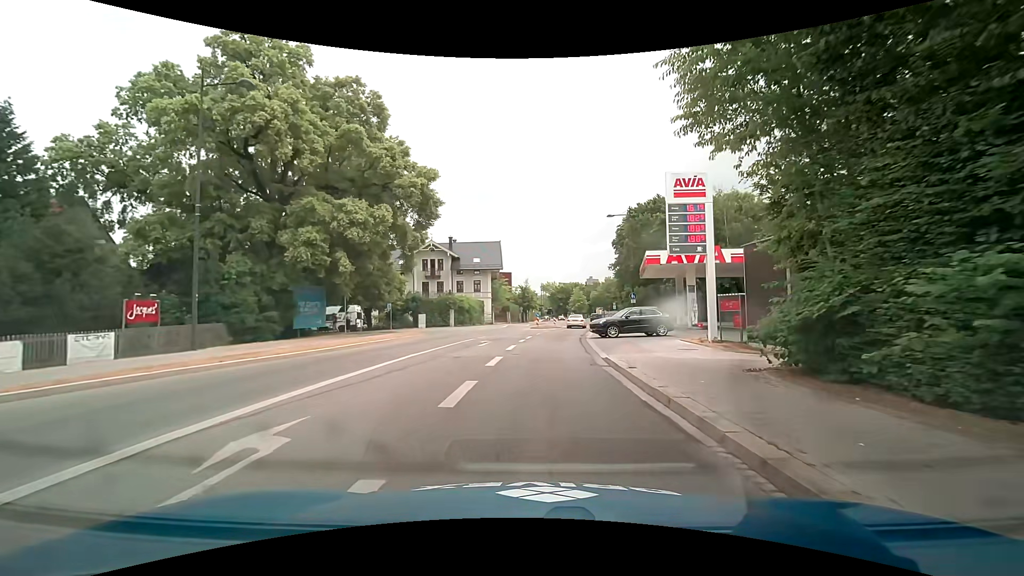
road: secondary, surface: asphalt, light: Day
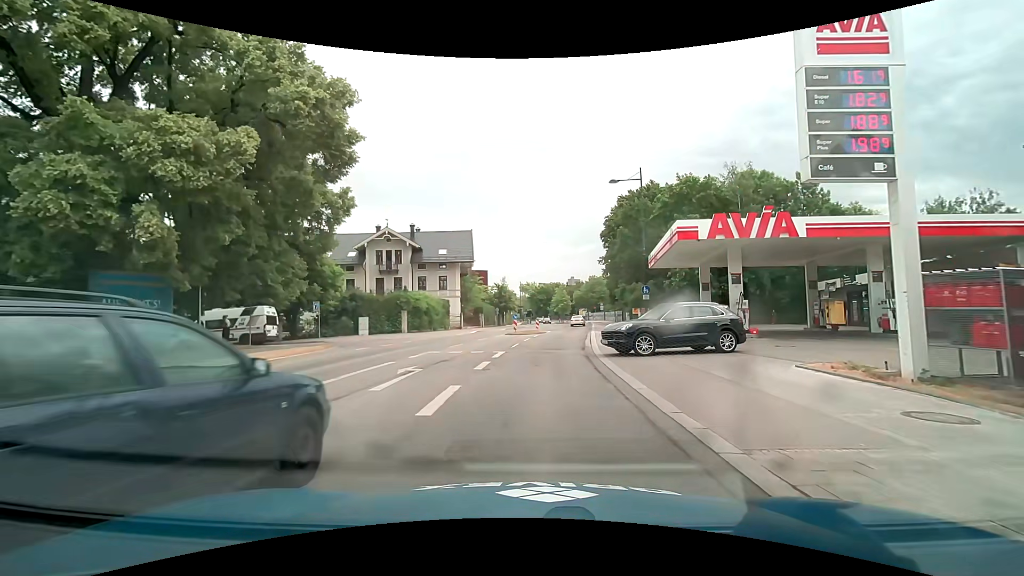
(+0.3, +12.1) m; +3°
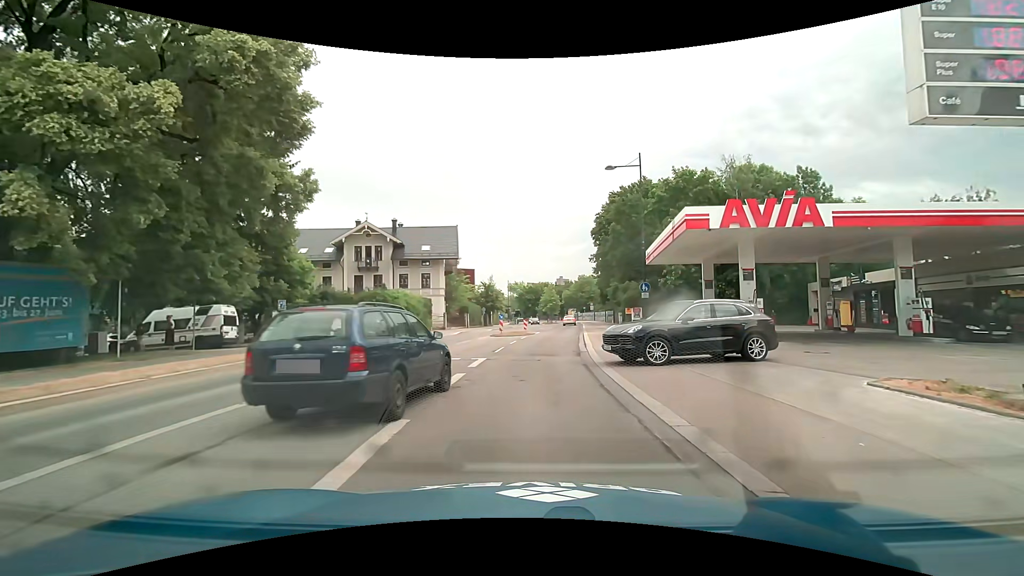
(0.0, +3.1) m; +1°
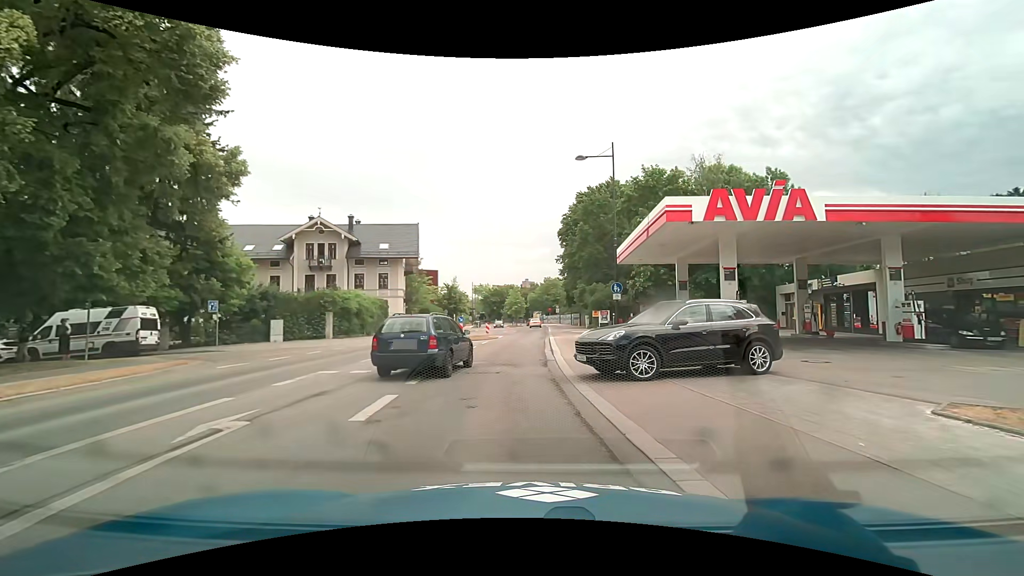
(+0.1, +2.7) m; +4°
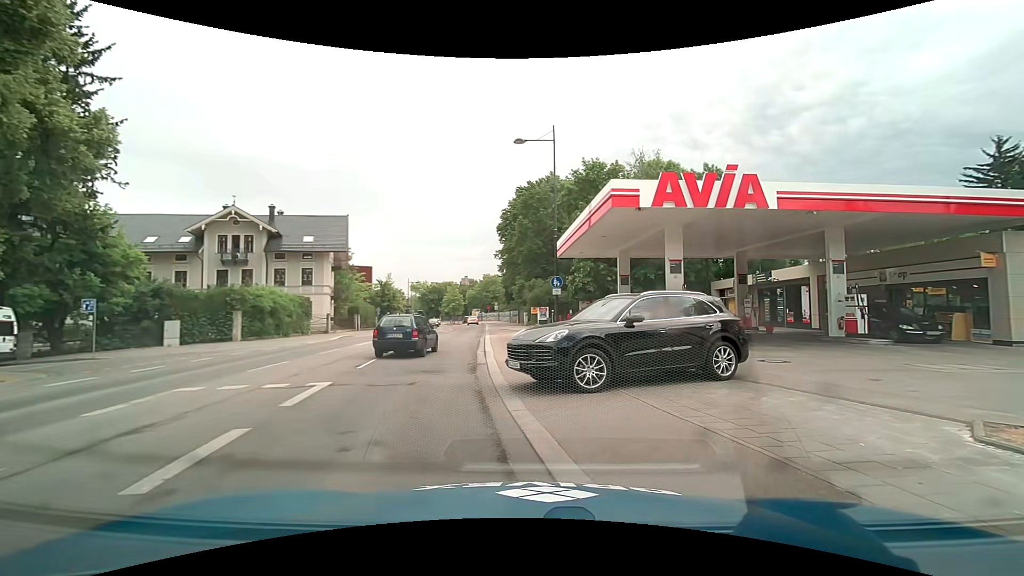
(+0.2, +2.3) m; +6°
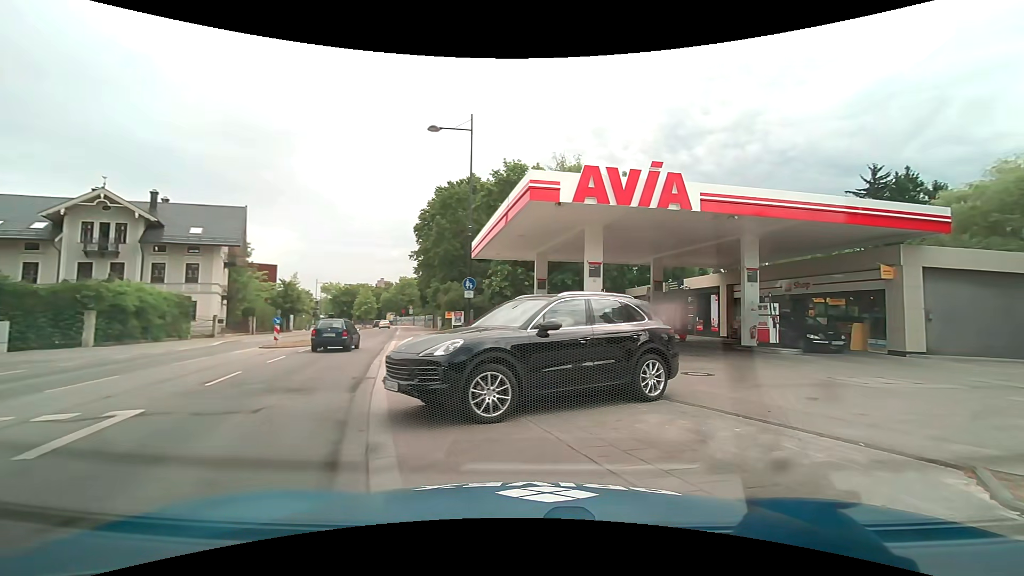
(+0.1, +2.0) m; +7°
